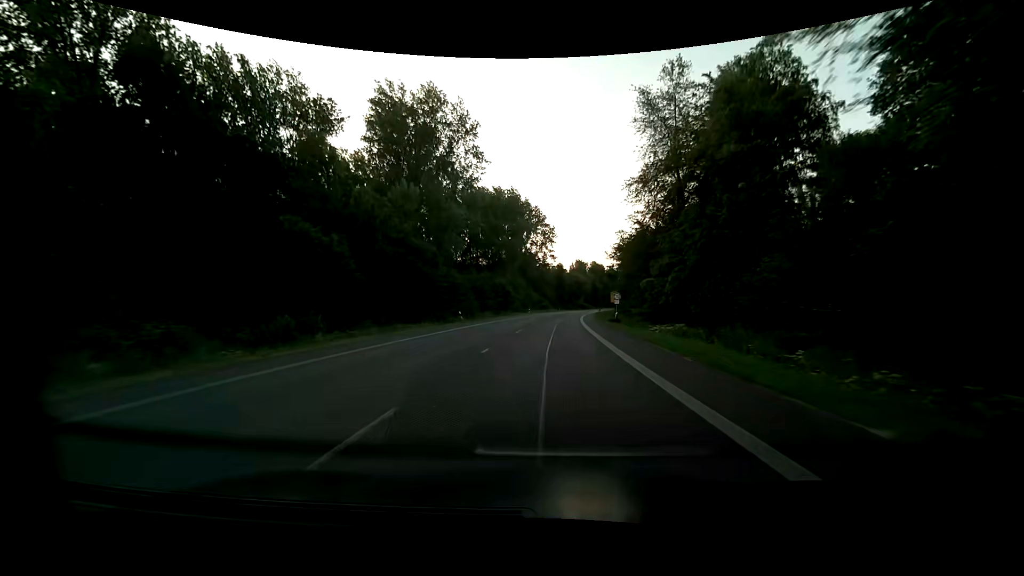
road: primary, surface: asphalt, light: Day
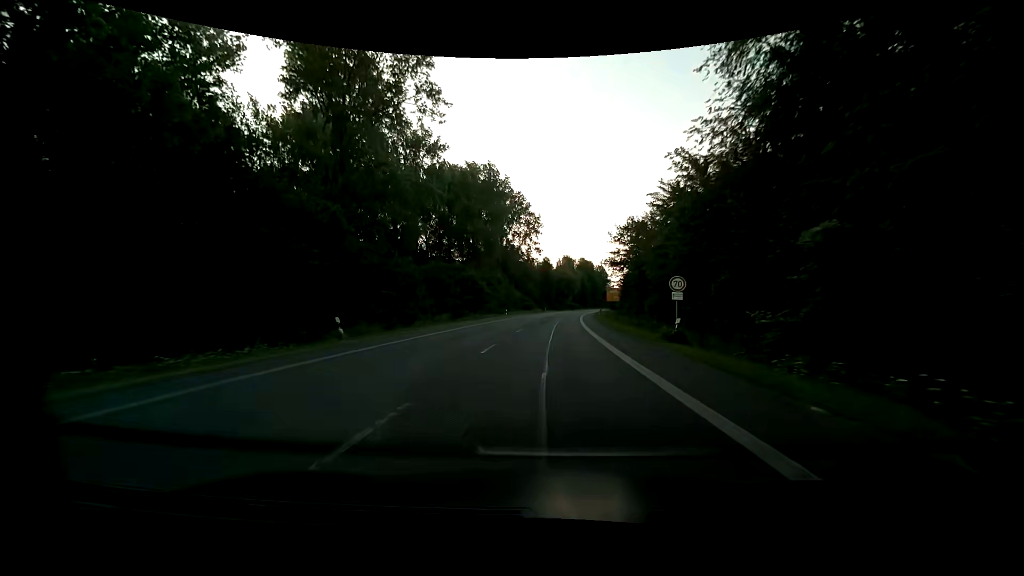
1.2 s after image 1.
(+0.3, +23.2) m; +2°
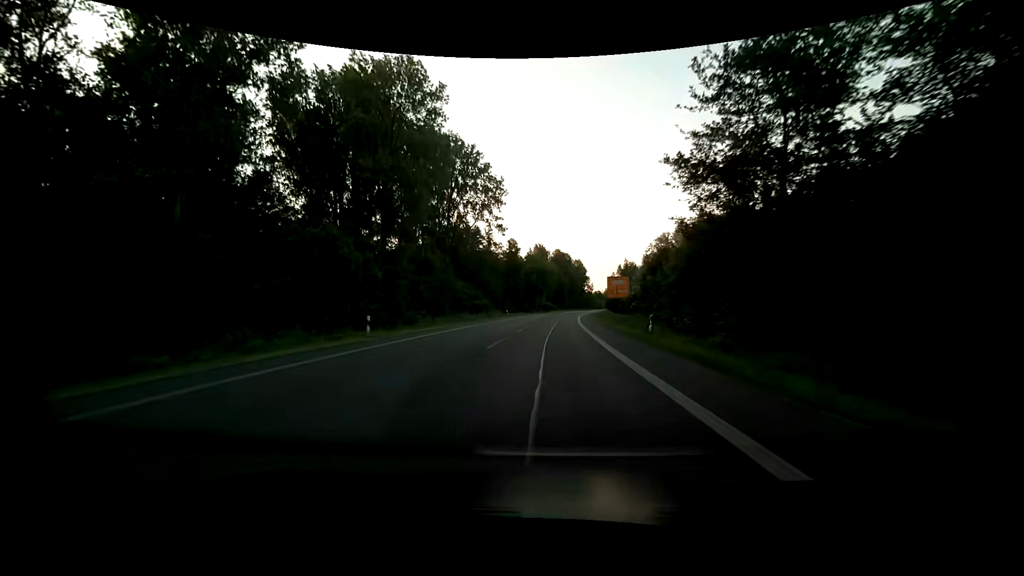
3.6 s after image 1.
(+1.4, +46.4) m; +3°
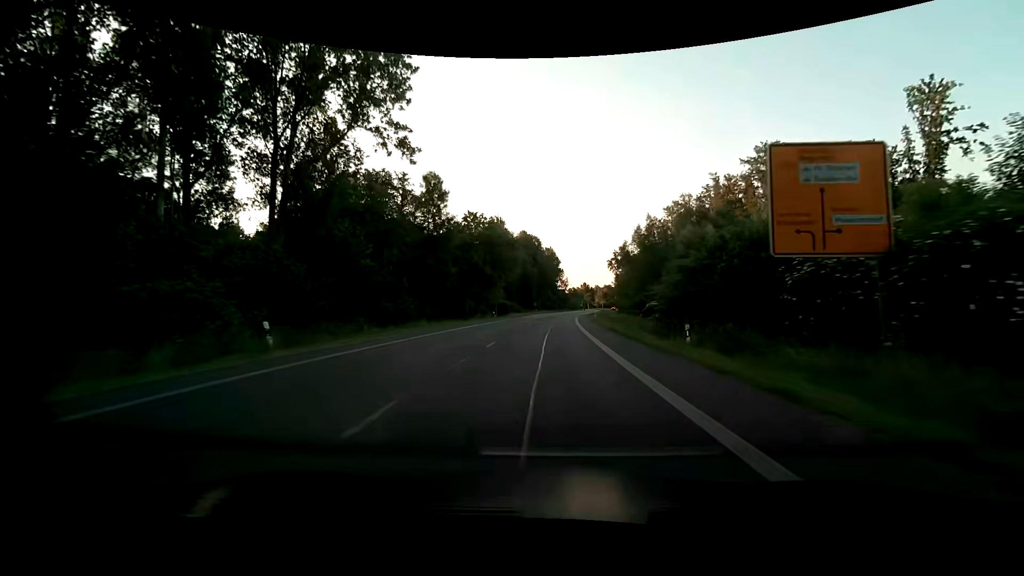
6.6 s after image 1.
(+1.8, +58.0) m; +4°
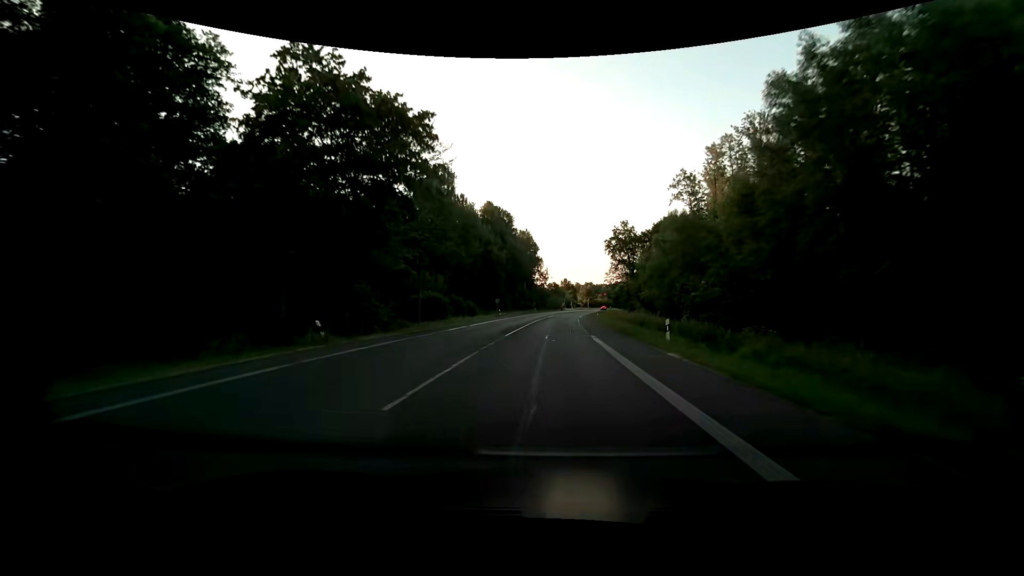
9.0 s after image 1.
(+1.0, +46.4) m; +2°
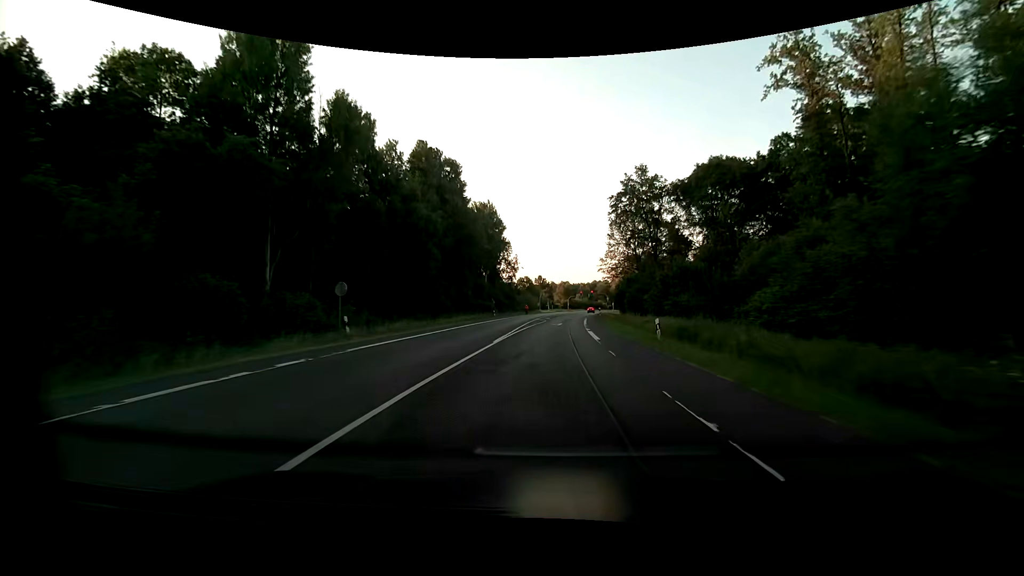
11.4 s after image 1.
(+1.2, +46.4) m; +3°
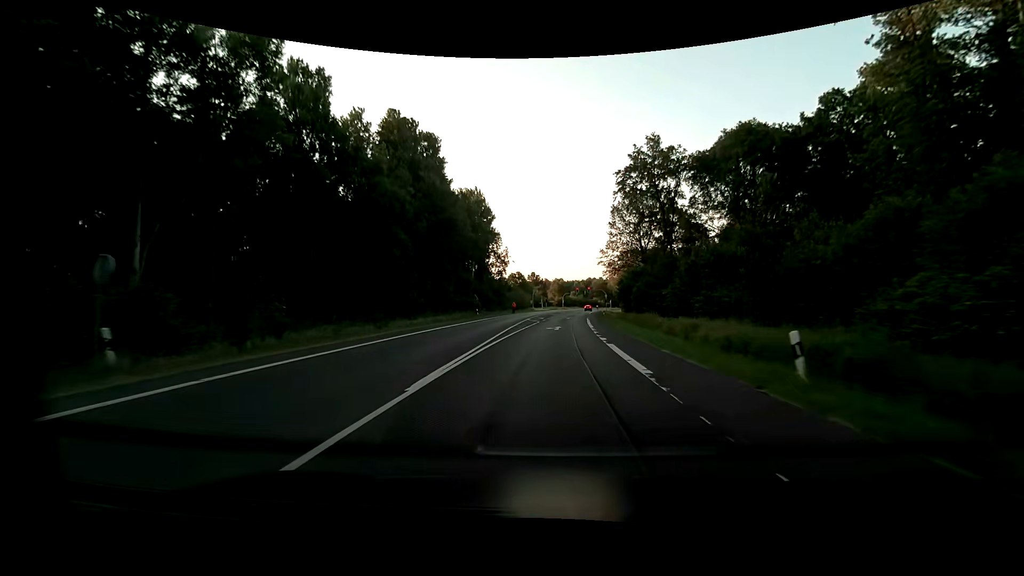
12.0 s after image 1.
(+0.1, +11.6) m; +1°
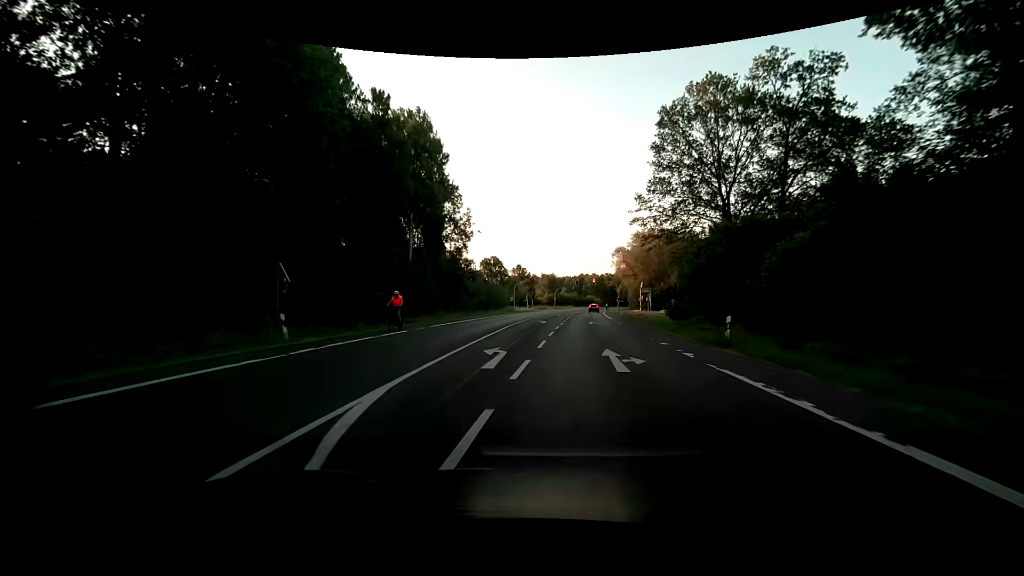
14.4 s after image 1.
(+0.6, +42.8) m; +1°
(0, +10) (0, +20) (0, +30) (0, +40) (+1, +50) (+1, +60) (+2, +70) (+3, +80) (+5, +90) (+6, +100) m
